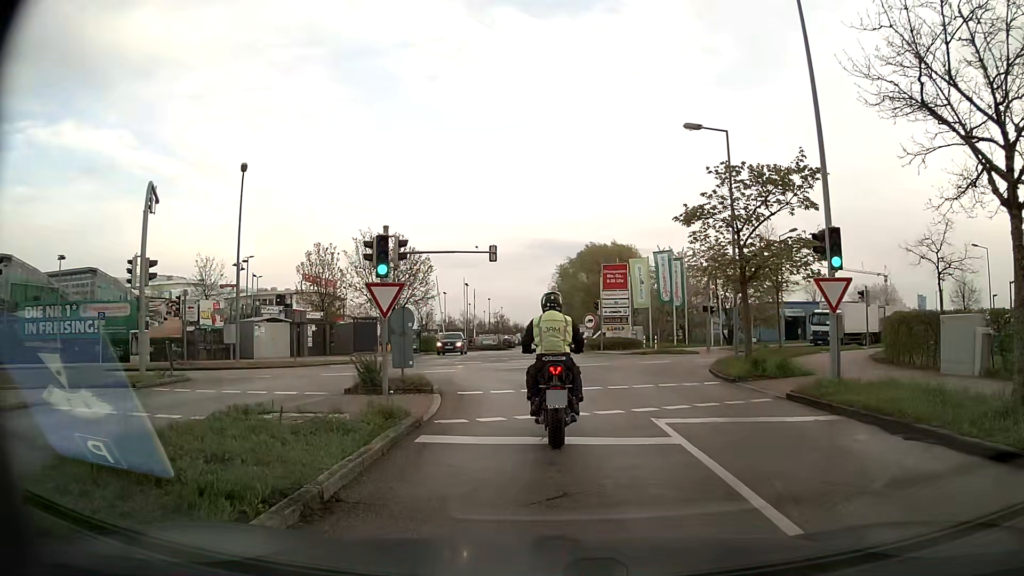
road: residential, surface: asphalt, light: Day
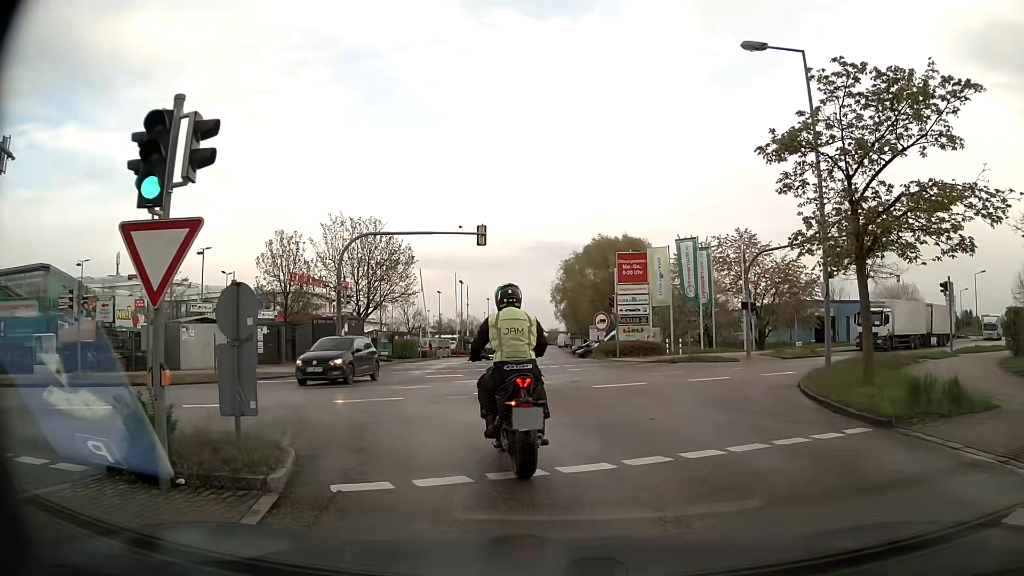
(0.0, +8.5) m; +1°
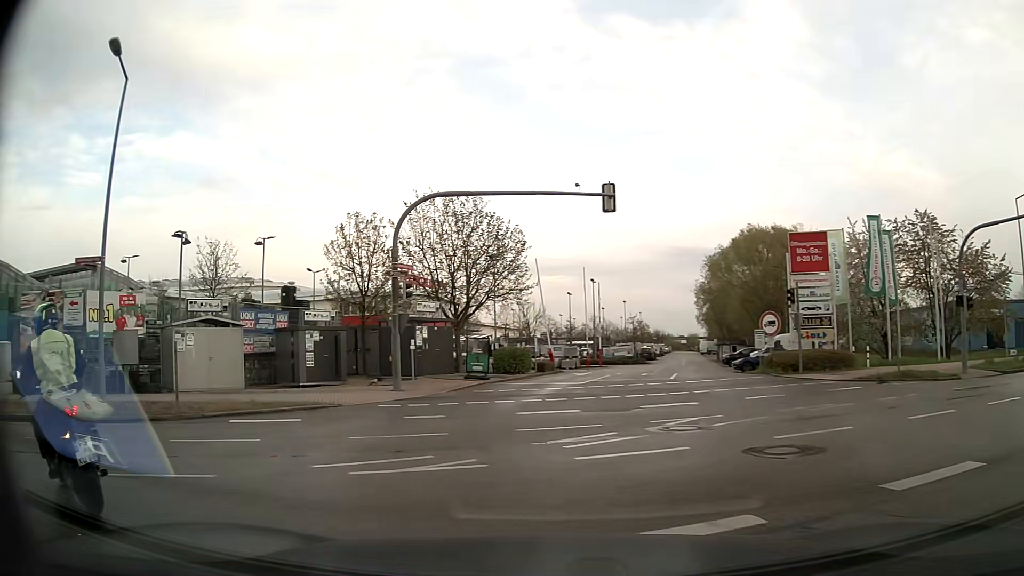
(-0.5, +10.2) m; -11°
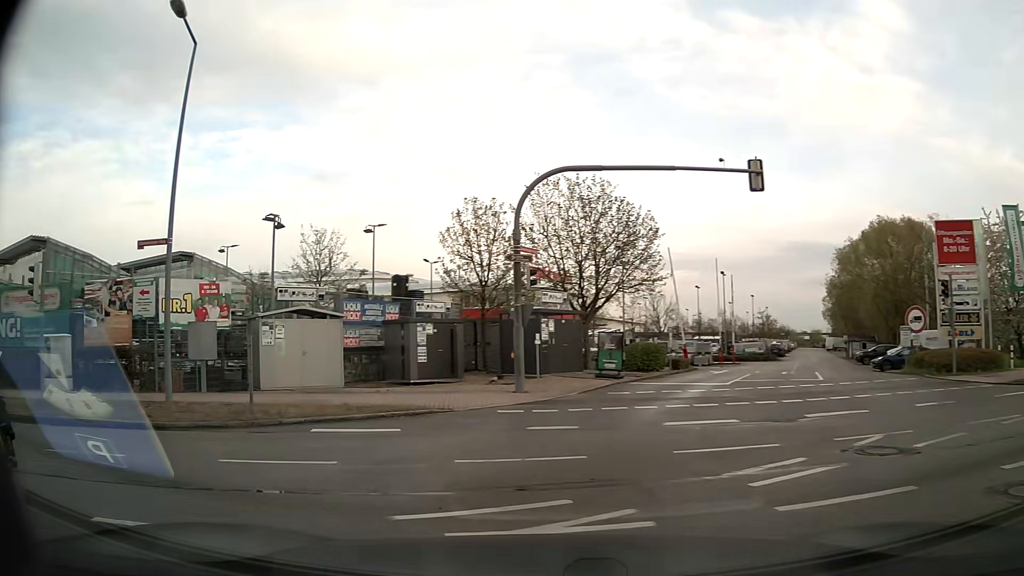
(-0.2, +2.6) m; -10°
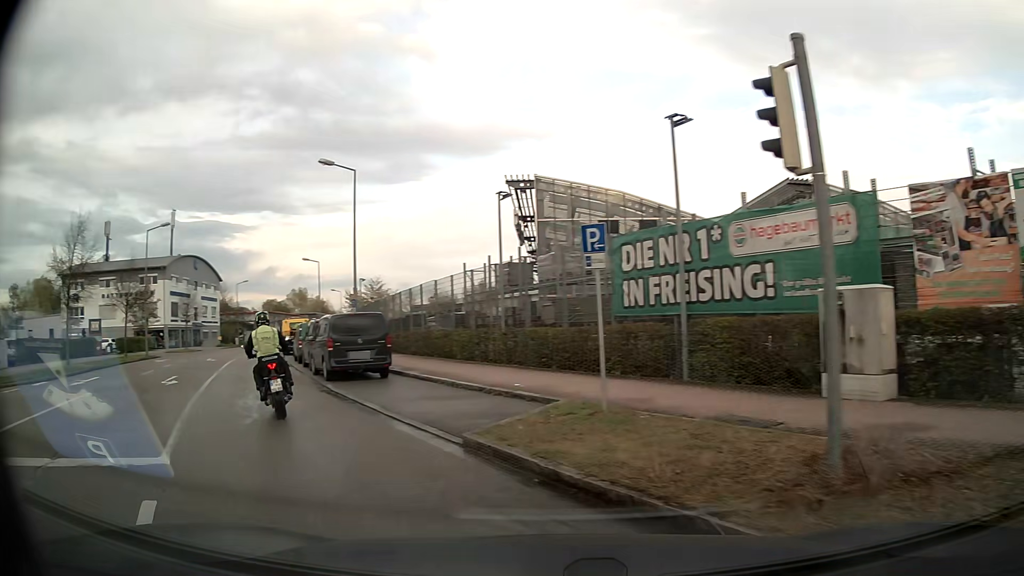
(-6.1, +8.9) m; -67°
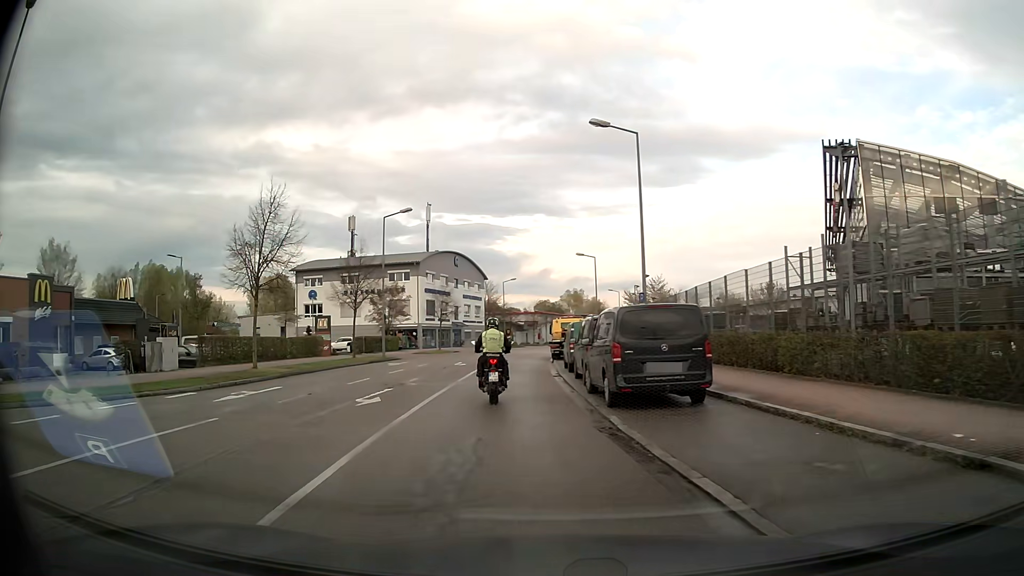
(-1.8, +6.6) m; -25°
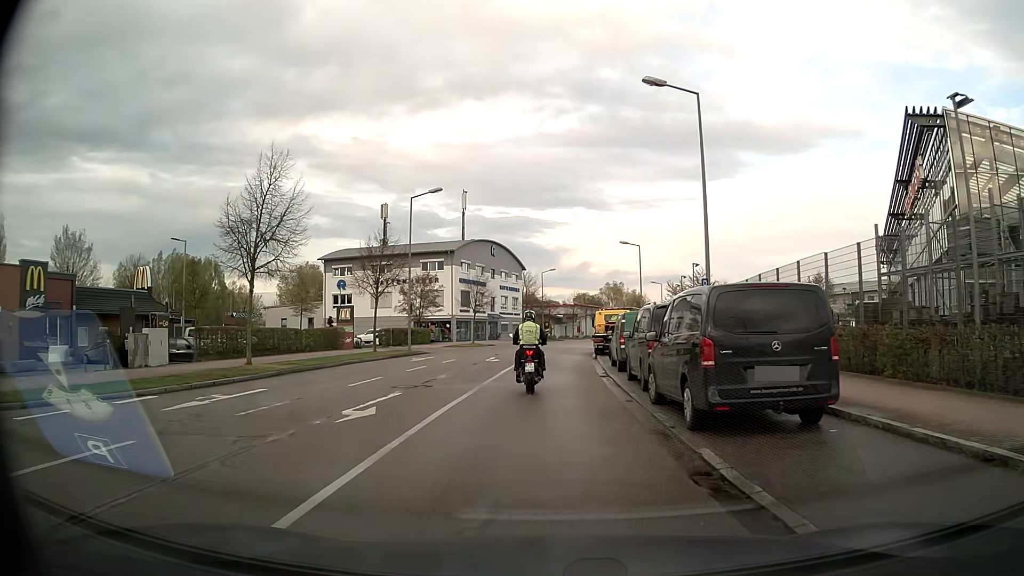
(-0.2, +3.9) m; -4°
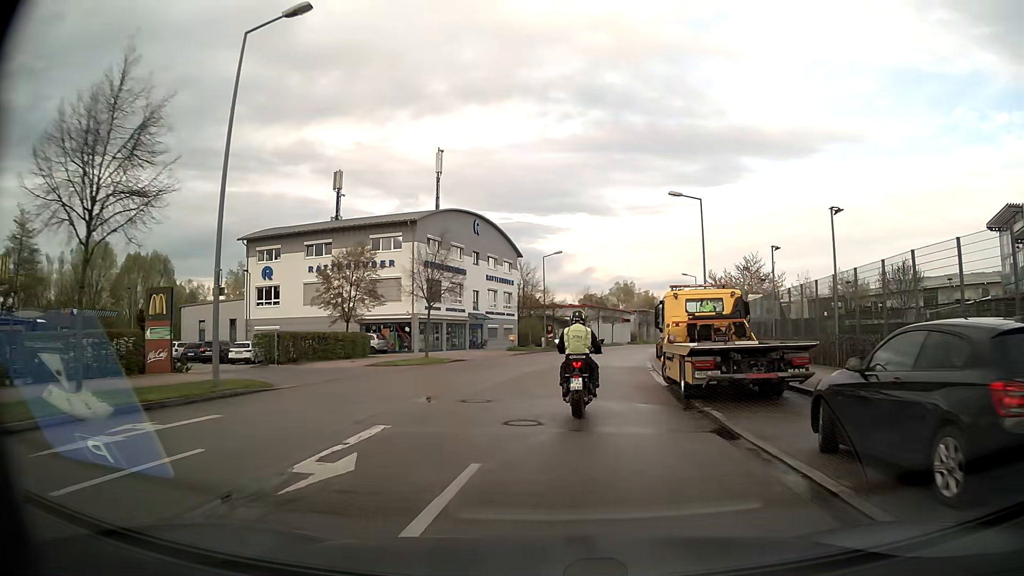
(0.0, +24.1) m; 0°
(0, +10) (+1, +20) (+2, +30) (+3, +40) (+5, +50) (+7, +60) (+9, +69) (+12, +79) (+14, +89) (+17, +98) m
